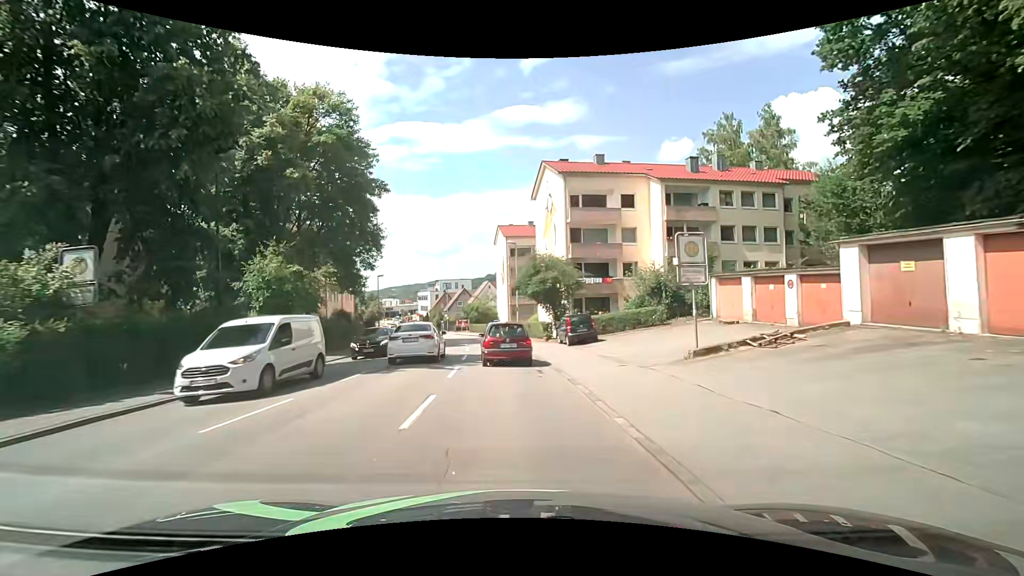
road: tertiary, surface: asphalt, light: Day
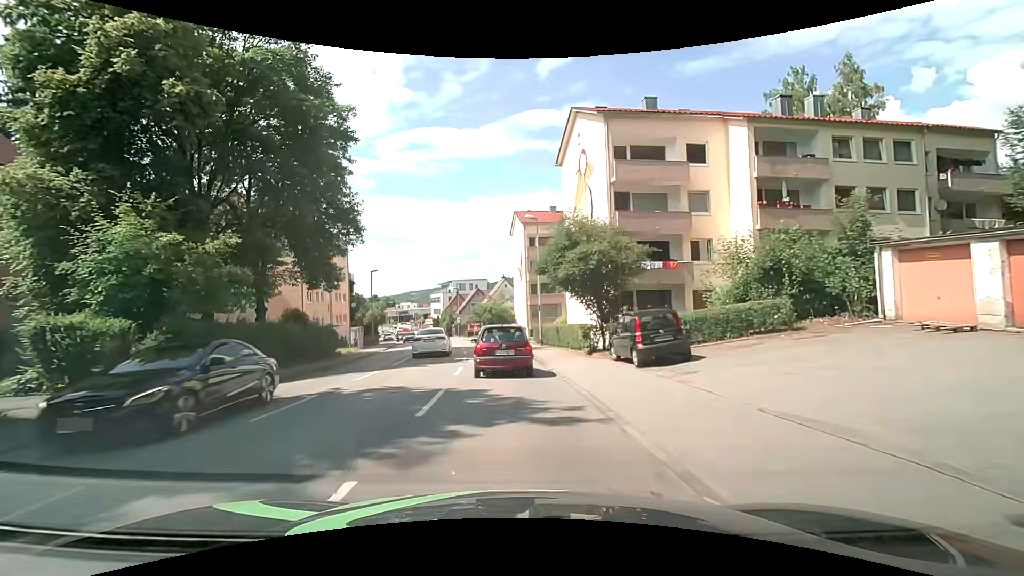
(-0.2, +11.1) m; -2°
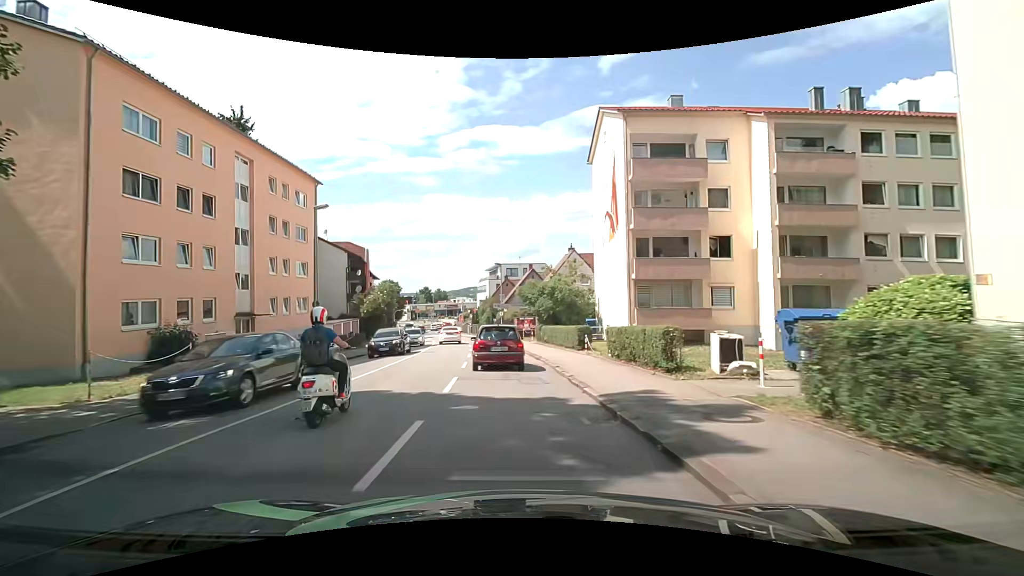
(-1.8, +28.7) m; -6°
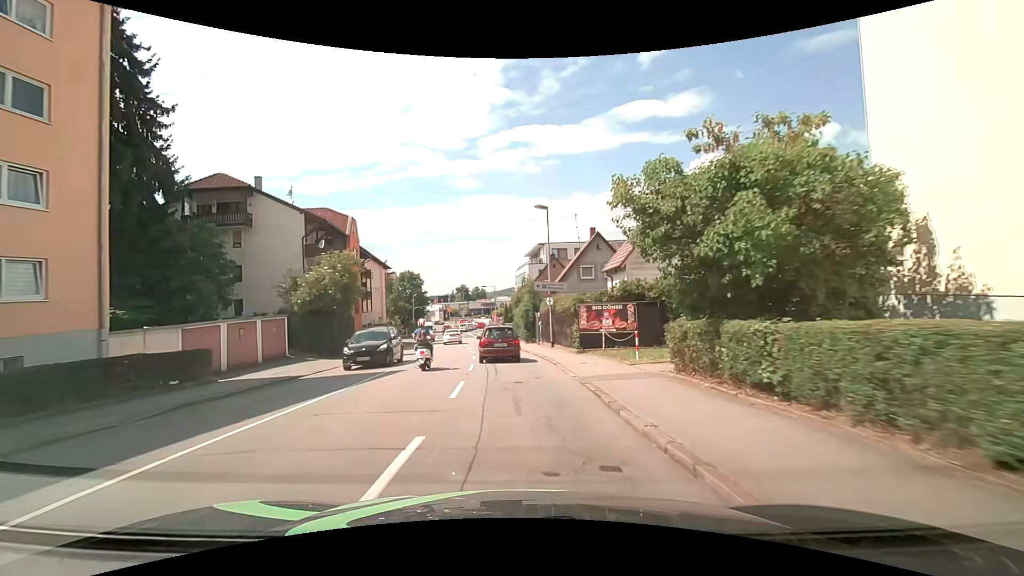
(-1.3, +25.4) m; -5°
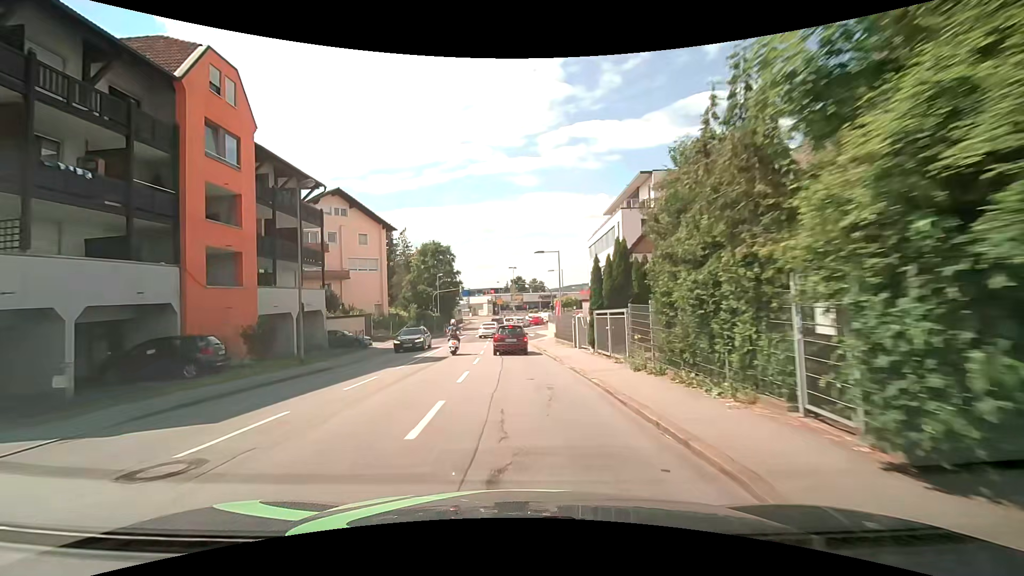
(-1.9, +34.1) m; -7°
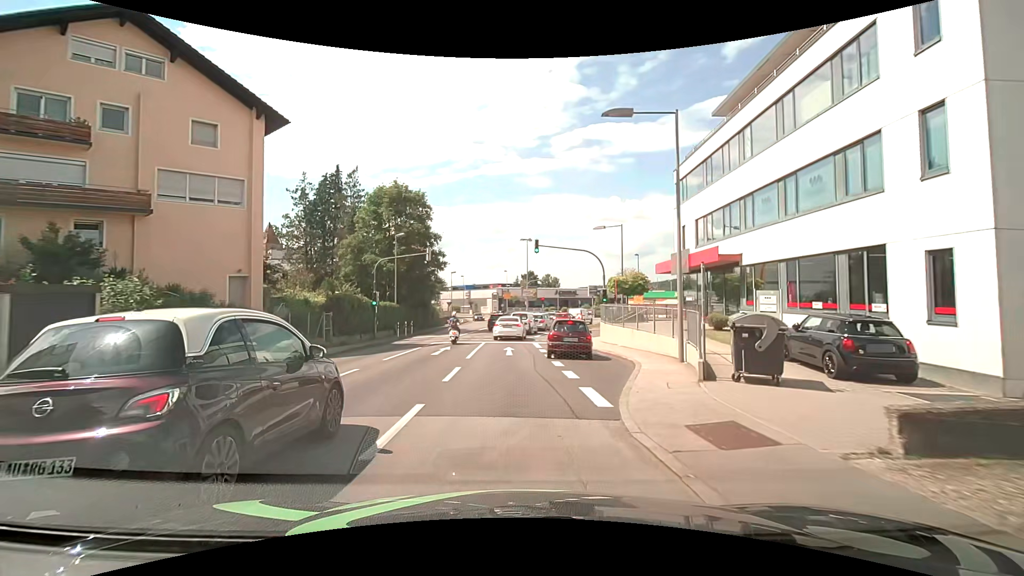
(-0.4, +30.4) m; -1°
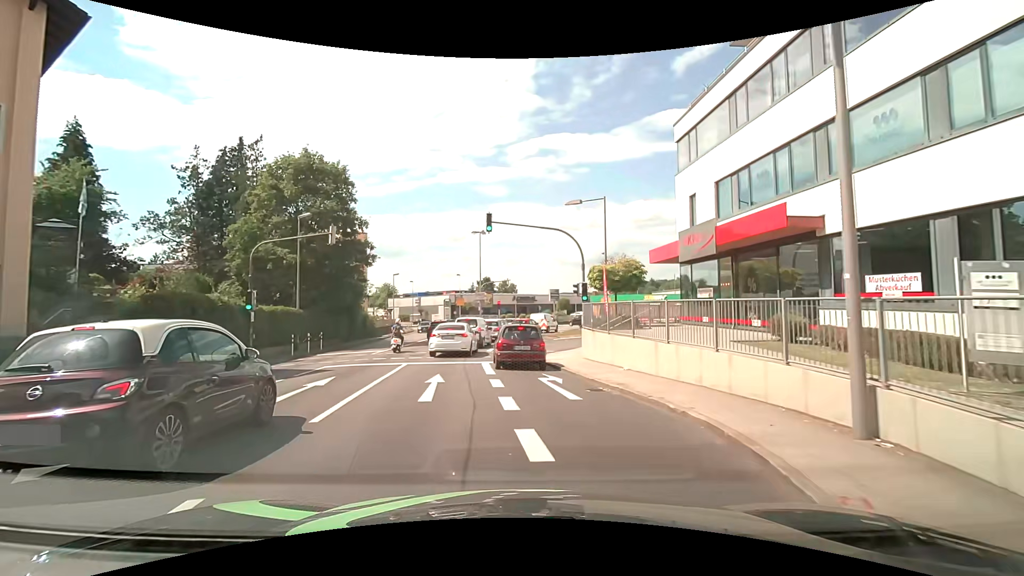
(+0.4, +9.7) m; +4°
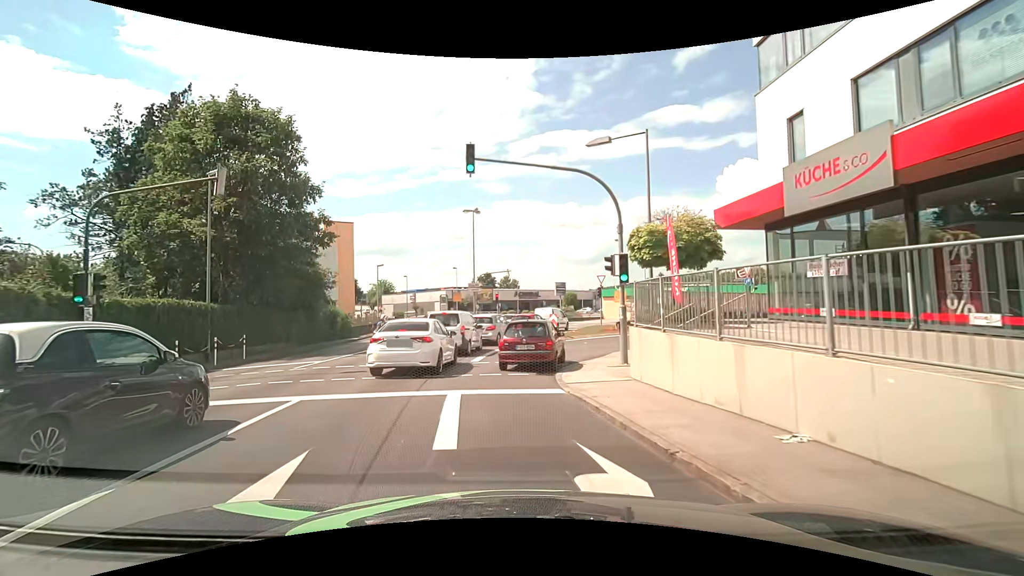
(+0.2, +8.4) m; +1°
(0, +10) (0, +20) (+7, +27) (+16, +28) (+25, +22) (+32, +16) (+41, +10) (+49, +5) (+57, -1) (+65, -7) m
